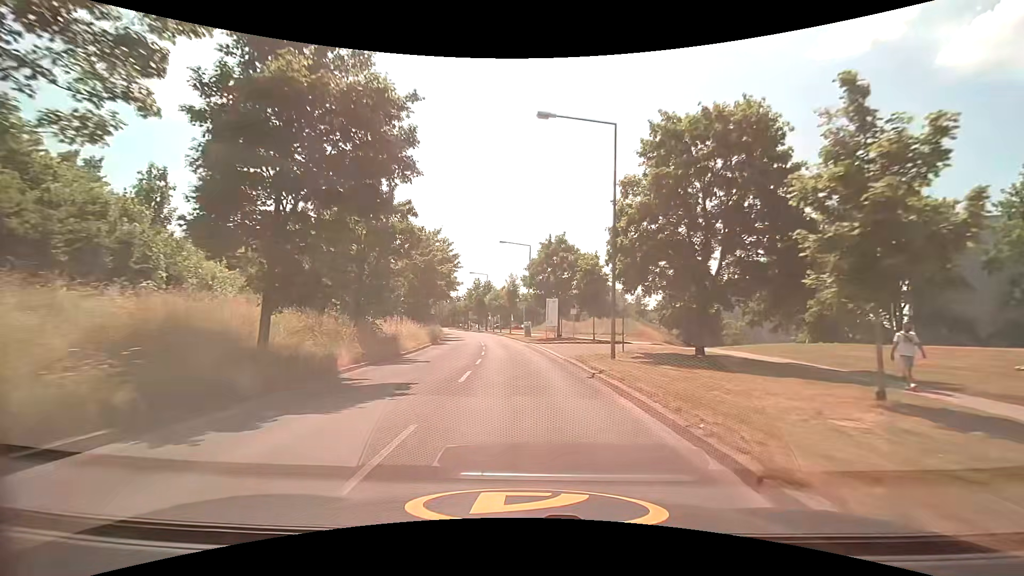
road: tertiary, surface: asphalt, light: Day
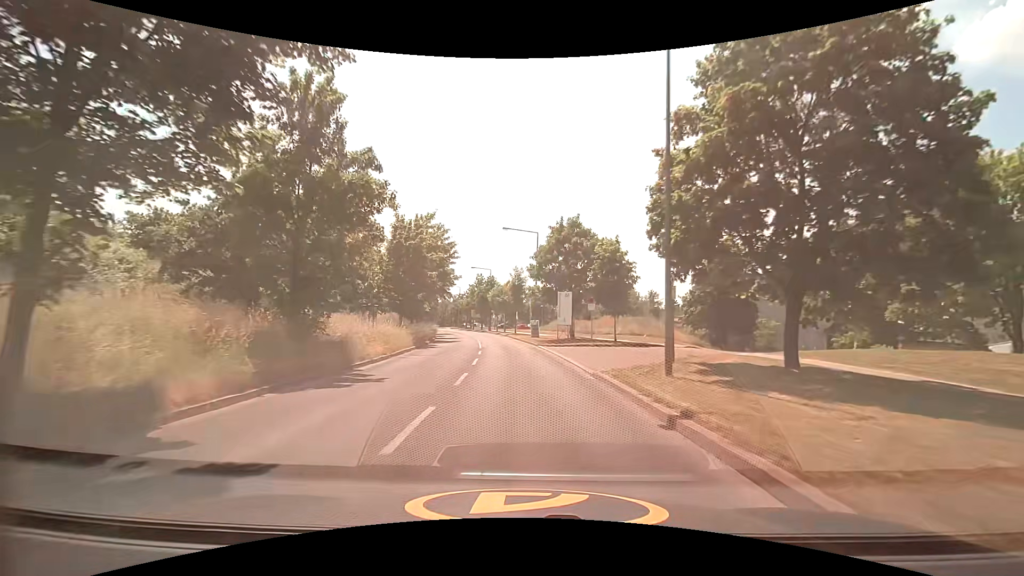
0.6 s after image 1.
(0.0, +7.0) m; 0°
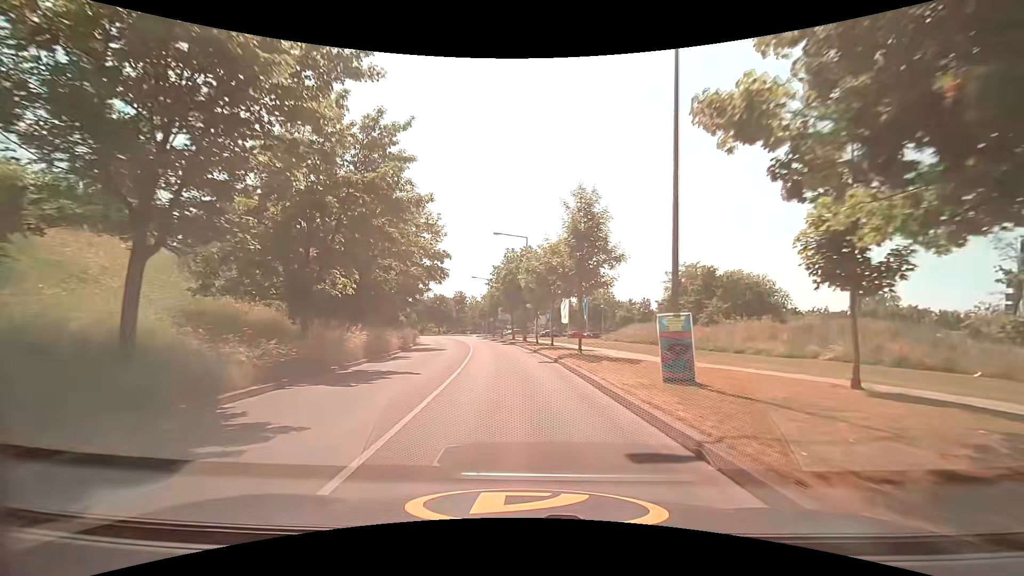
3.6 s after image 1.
(-1.6, +34.5) m; -6°
(0, +10) (-1, +20) (-1, +30) (-2, +40) (-4, +50) (-5, +60) (-7, +69) (-10, +79) (-13, +89) (-17, +98) m
